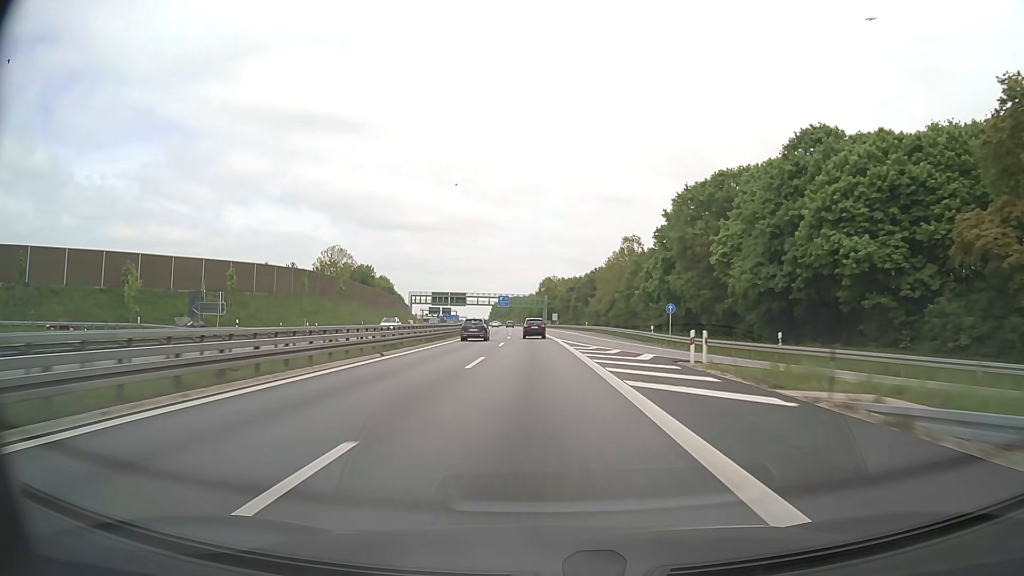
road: motorway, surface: asphalt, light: Day
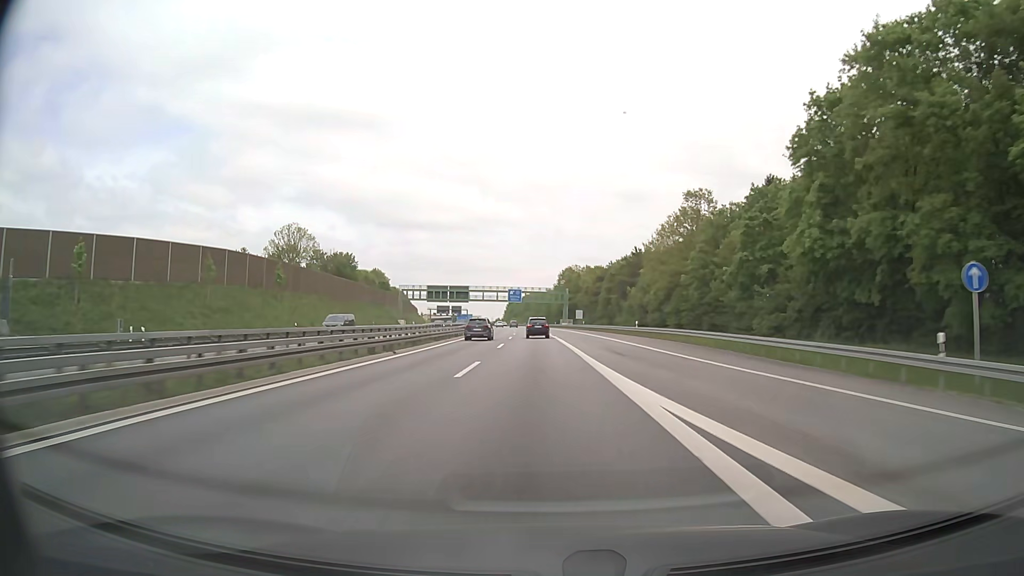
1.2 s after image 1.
(-0.5, +39.4) m; -1°
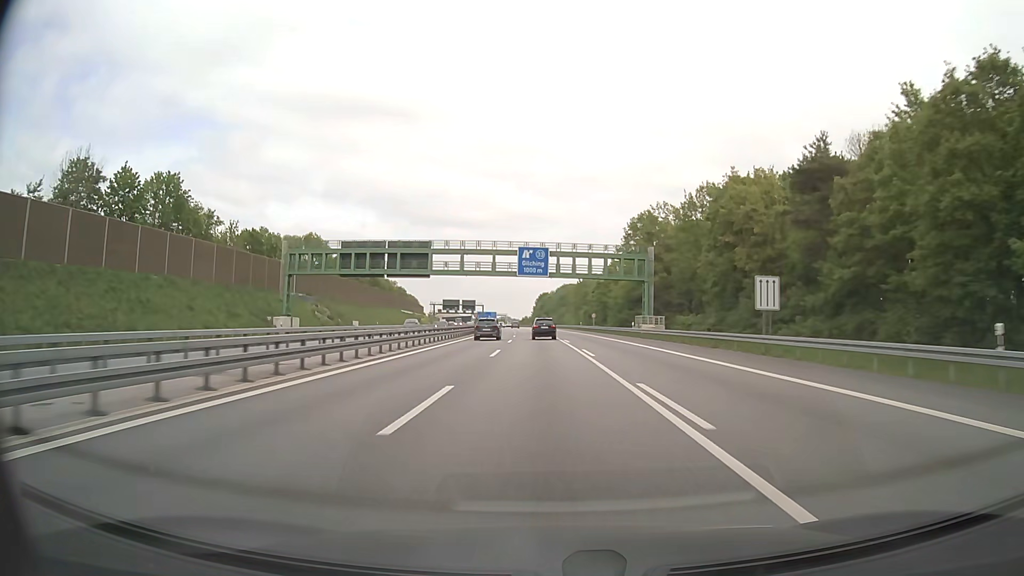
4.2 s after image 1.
(-2.9, +98.1) m; -3°
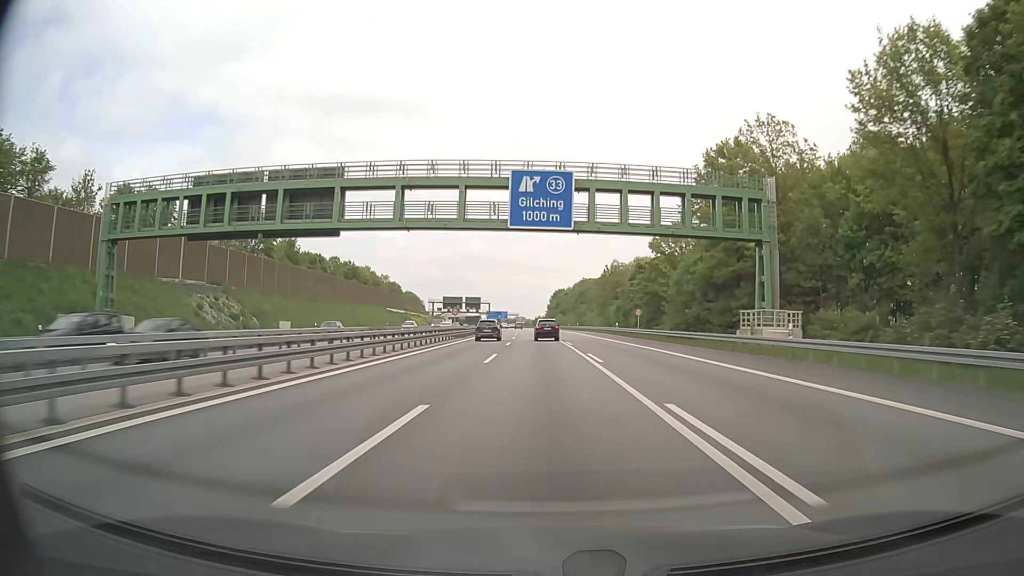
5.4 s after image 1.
(-0.5, +39.2) m; -1°
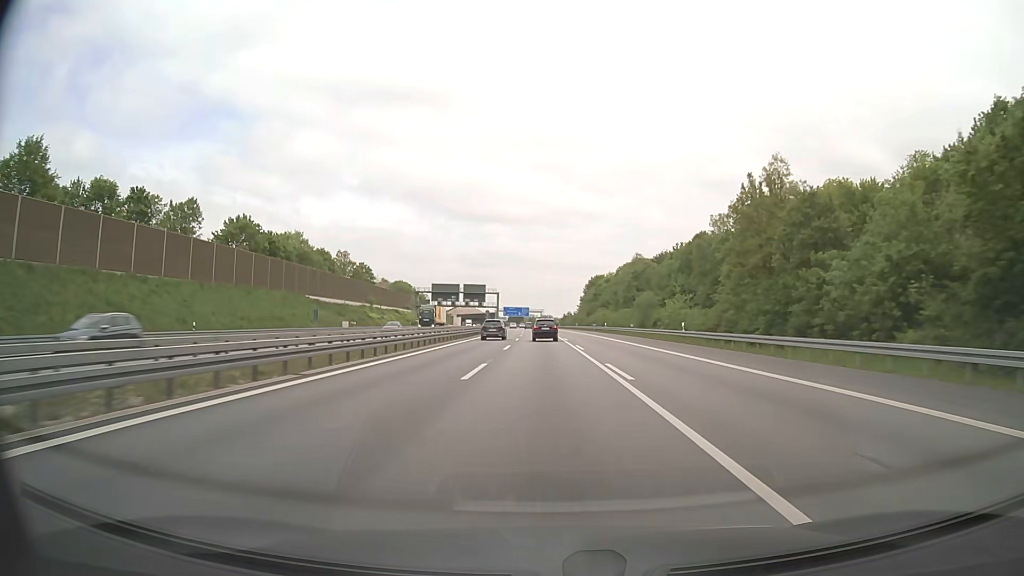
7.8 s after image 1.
(-1.6, +79.0) m; -2°
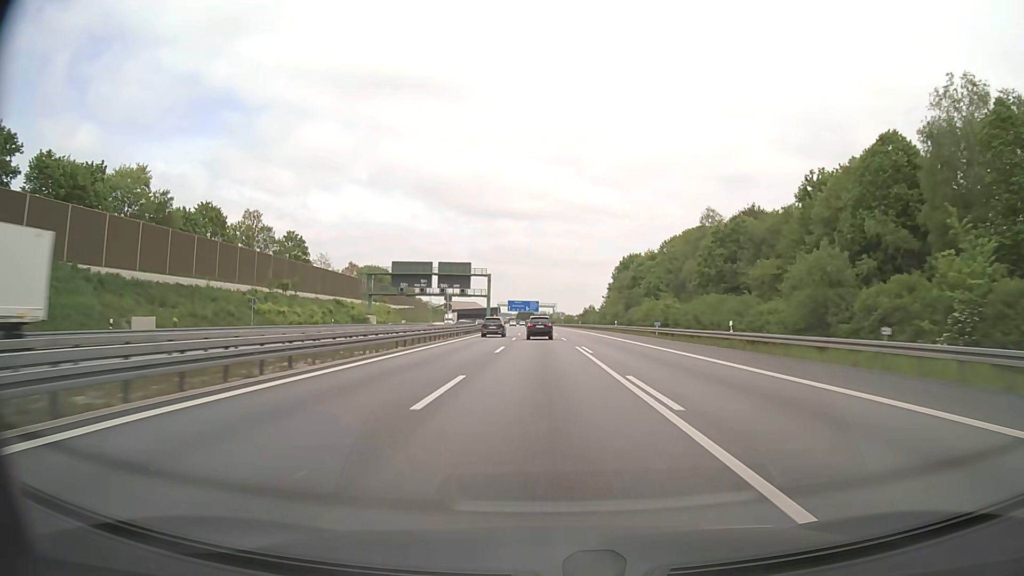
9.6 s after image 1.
(-0.4, +59.6) m; -1°
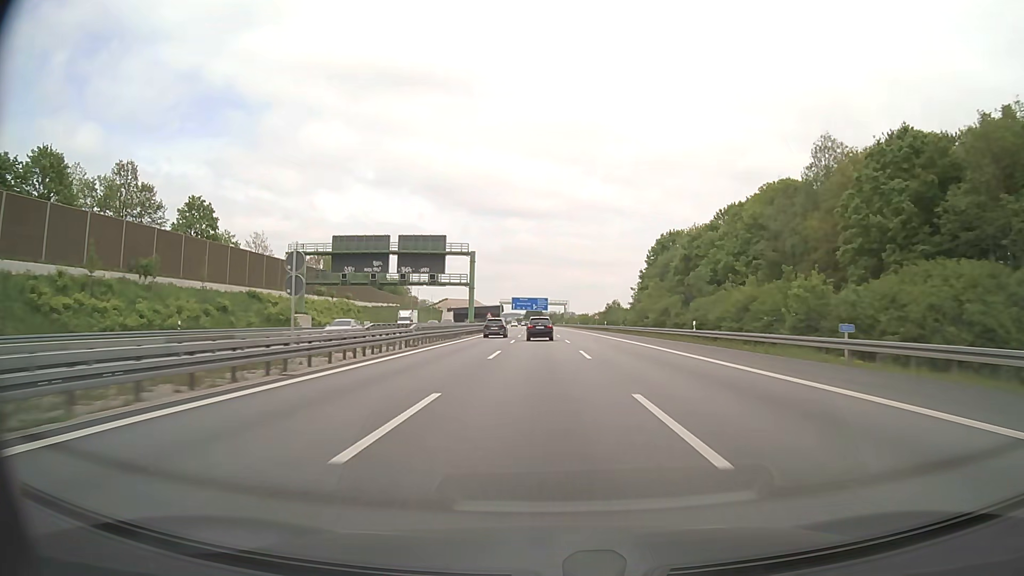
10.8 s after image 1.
(-0.2, +39.7) m; 0°
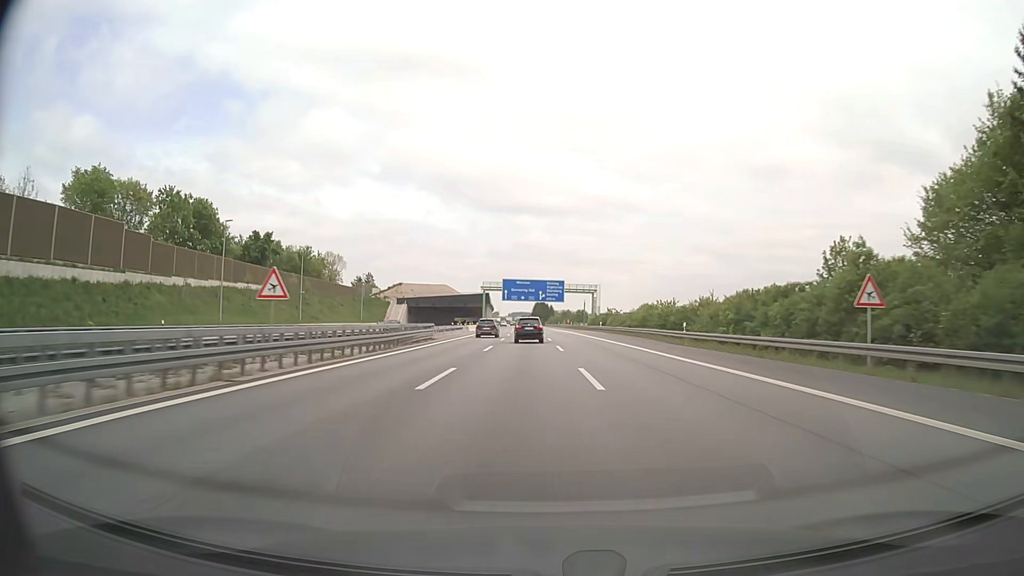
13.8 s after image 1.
(-1.6, +100.8) m; -1°
(0, +10) (0, +20) (0, +30) (0, +40) (0, +50) (0, +60) (0, +70) (0, +80) (0, +90) (0, +100) m
